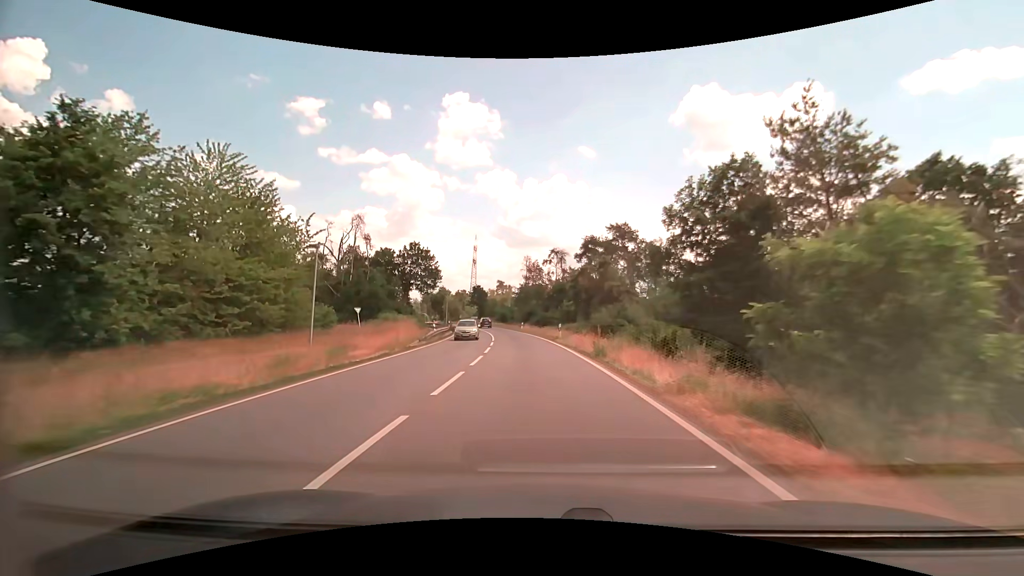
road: primary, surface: asphalt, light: Day
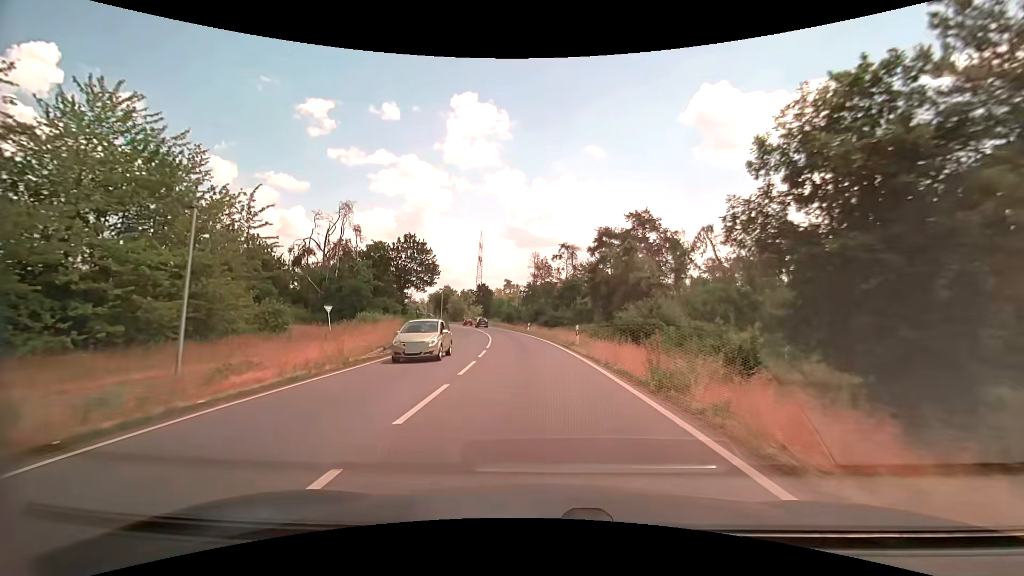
(-0.1, +8.6) m; -1°
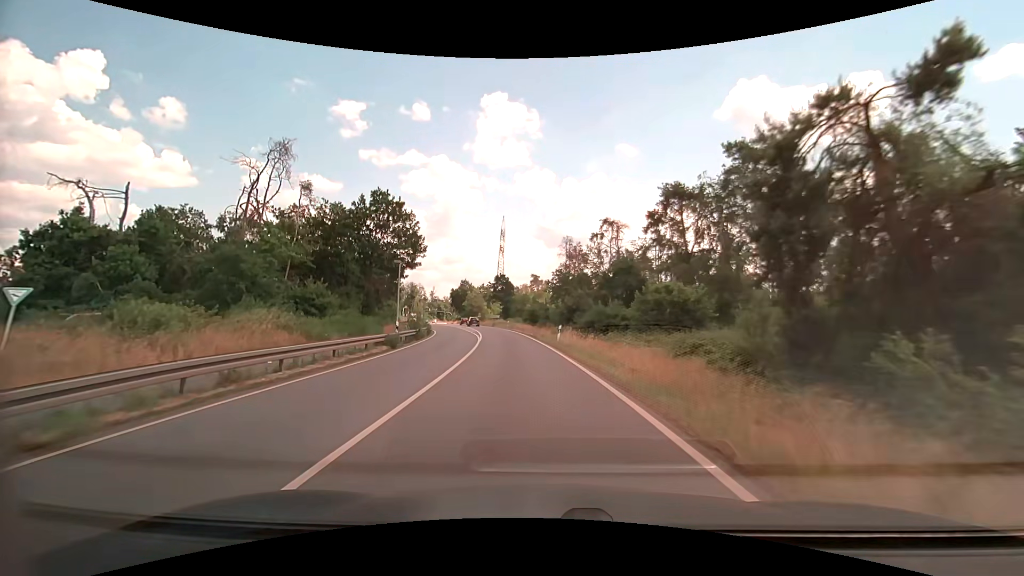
(-0.6, +25.8) m; -3°
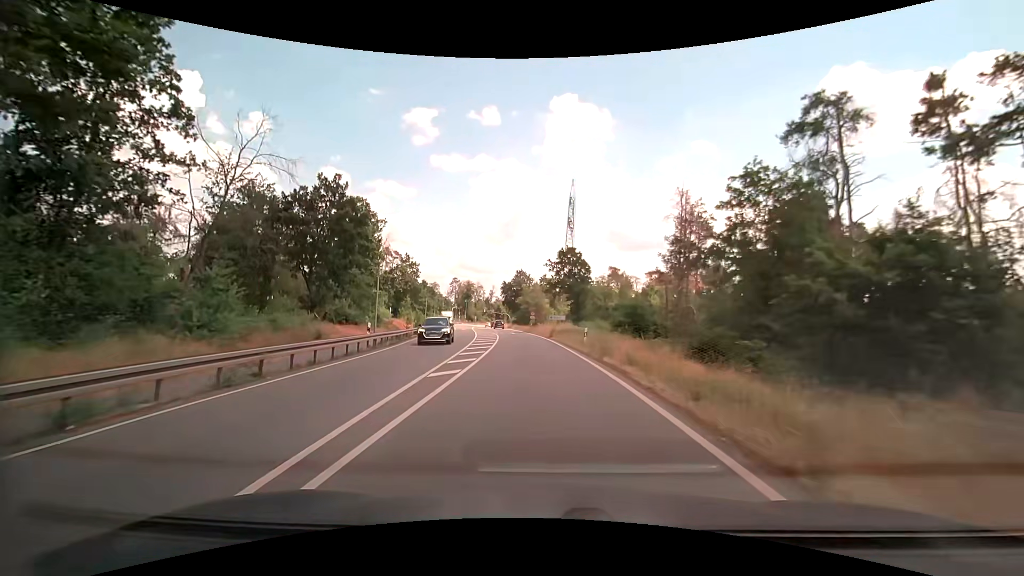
(-3.1, +43.0) m; -8°
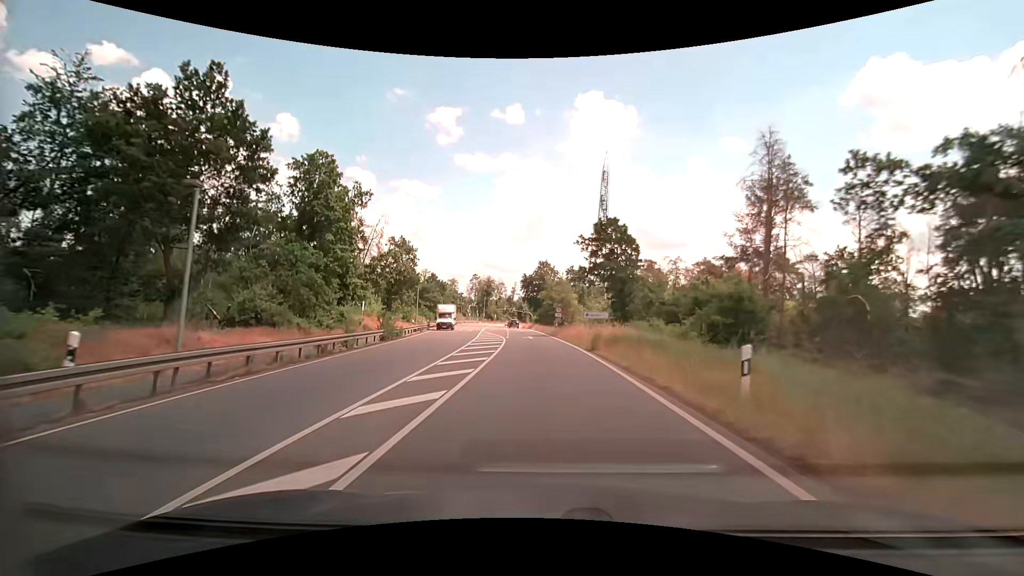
(-0.4, +17.3) m; -2°
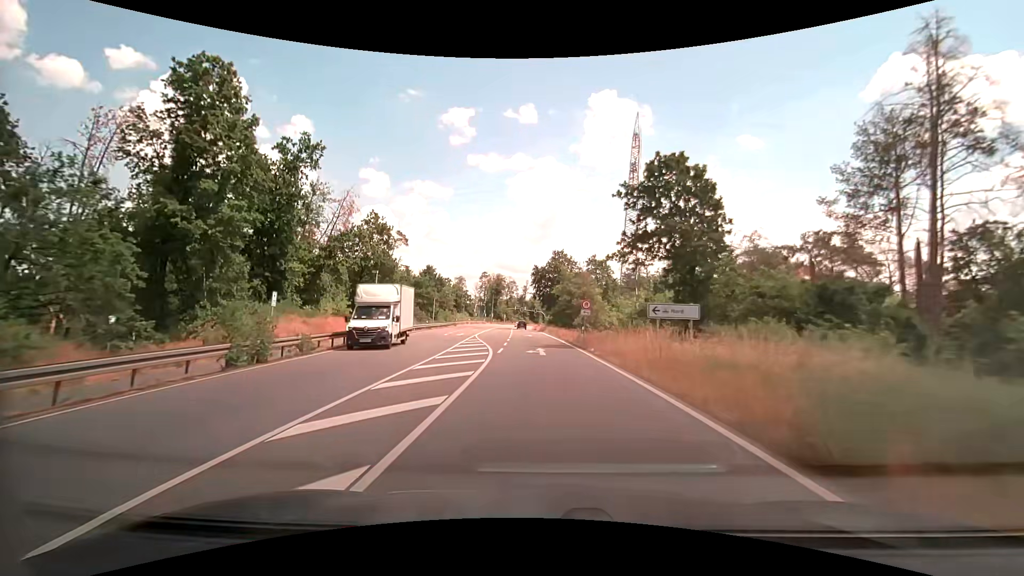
(-0.4, +17.4) m; -2°
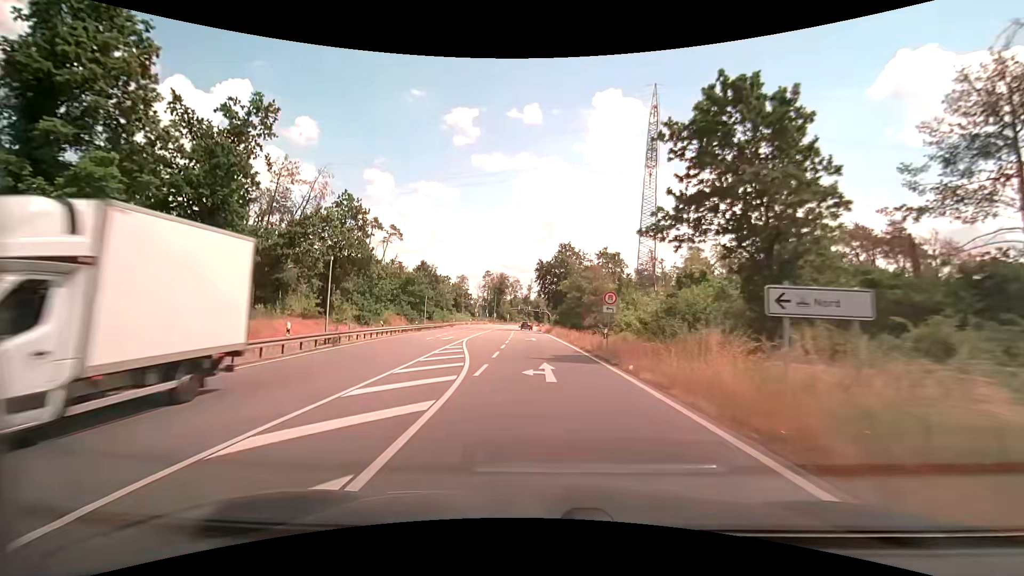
(-0.1, +8.7) m; -1°
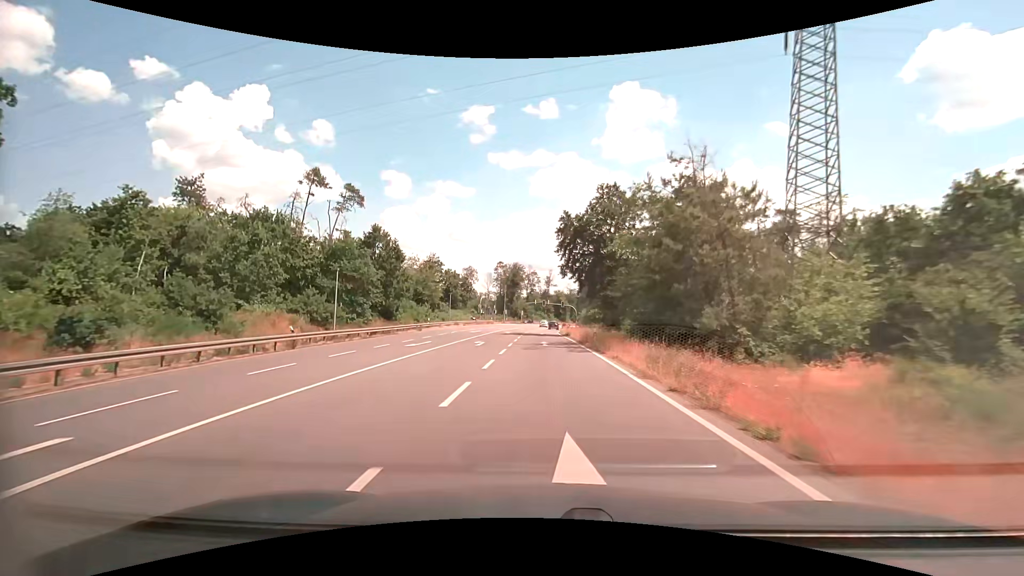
(-0.8, +34.6) m; -2°
(0, +10) (0, +20) (0, +30) (0, +40) (0, +50) (0, +60) (0, +70) (0, +80) (+1, +90) (+2, +100) m
